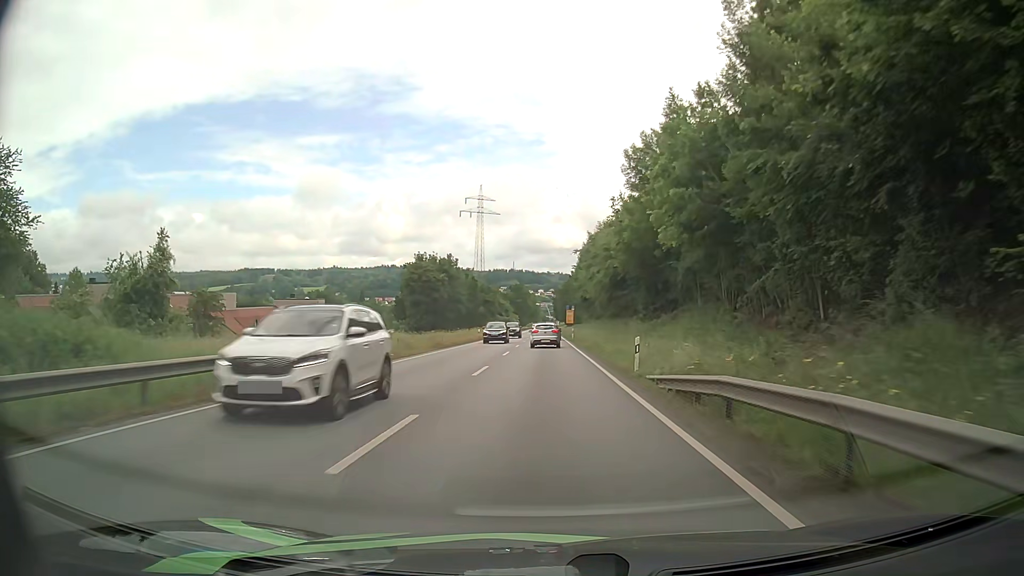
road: primary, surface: asphalt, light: Day
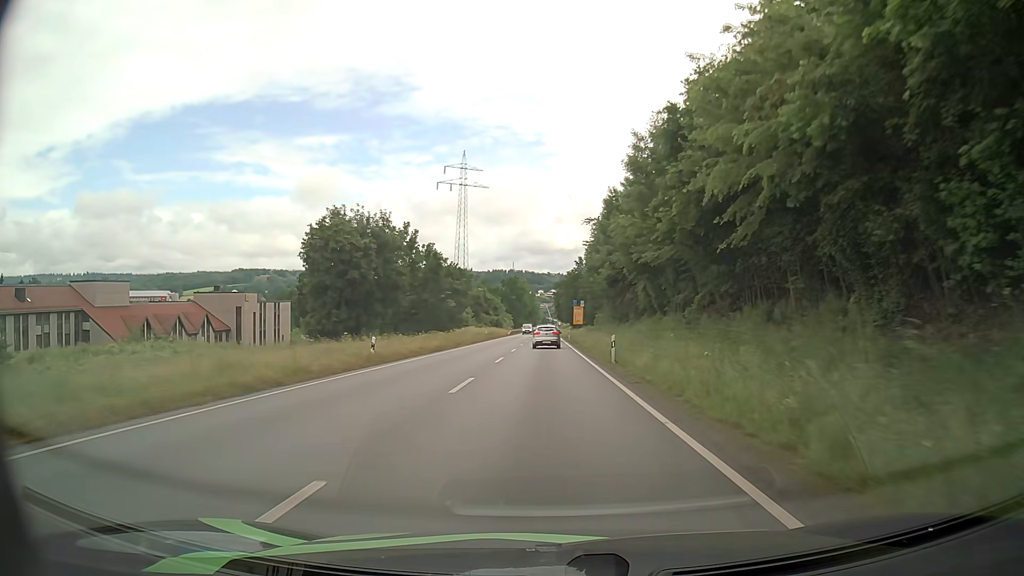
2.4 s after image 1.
(0.0, +40.4) m; 0°
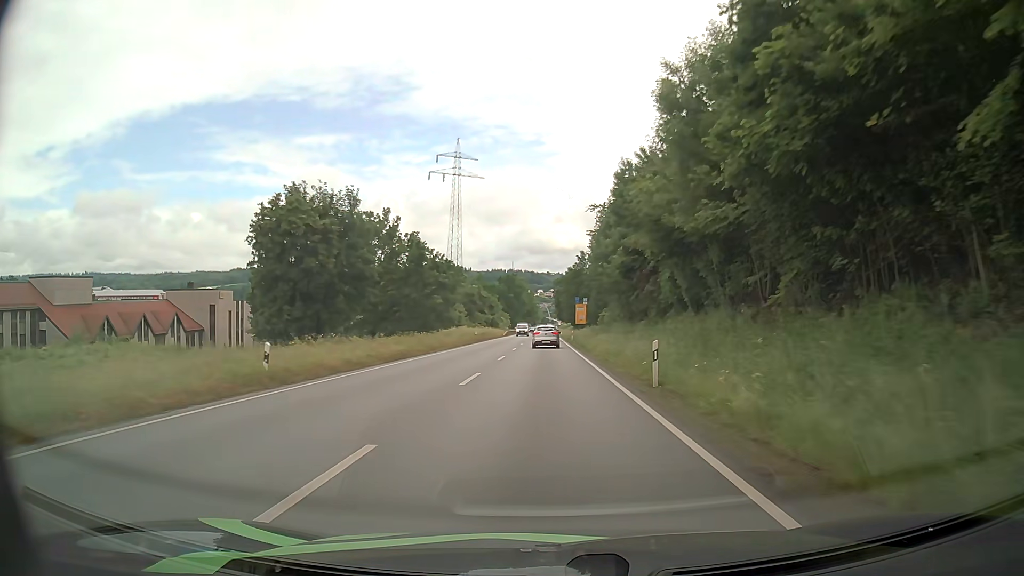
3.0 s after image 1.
(+0.1, +10.2) m; 0°
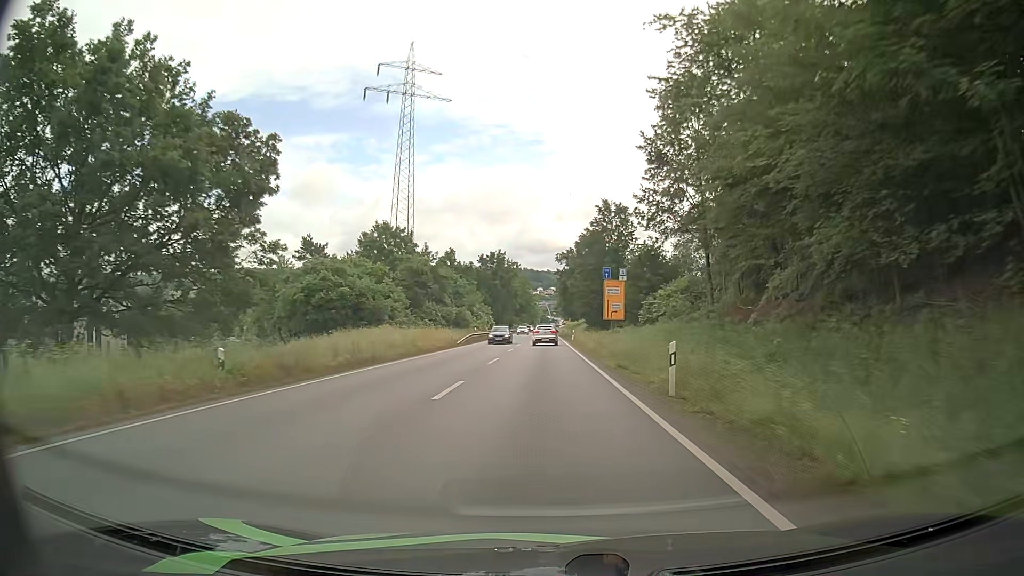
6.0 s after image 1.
(-0.1, +51.6) m; 0°
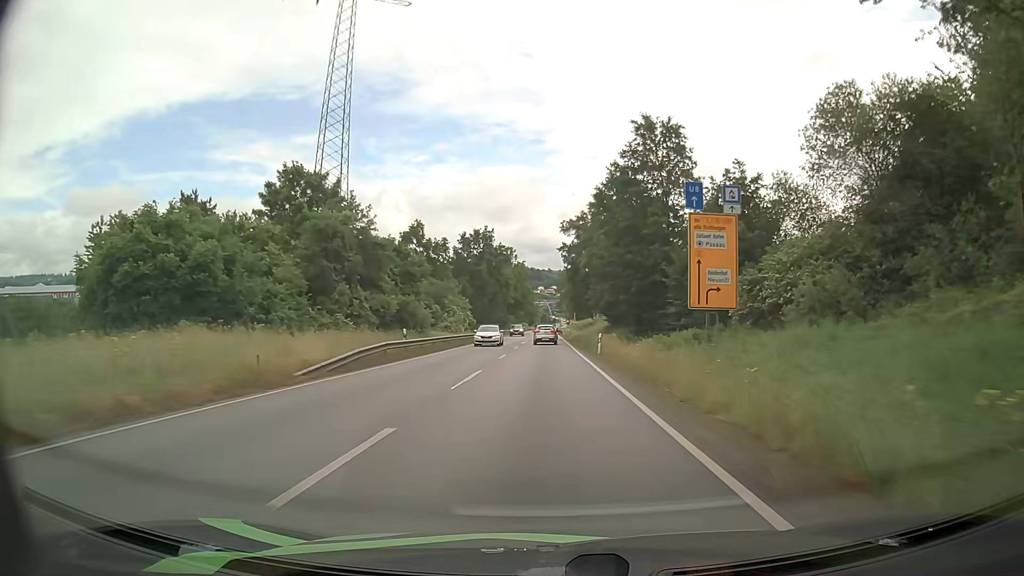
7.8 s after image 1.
(+0.2, +31.4) m; 0°
(0, +10) (0, +20) (0, +30) (0, +40) (0, +50) (0, +60) (0, +70) (0, +80) (0, +90) (0, +100) m
